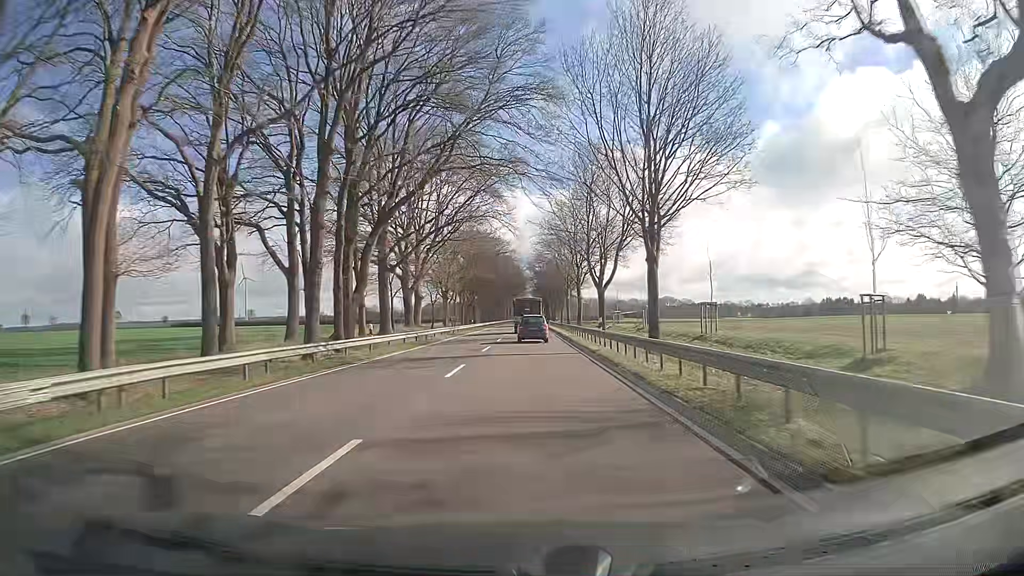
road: primary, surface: asphalt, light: Day
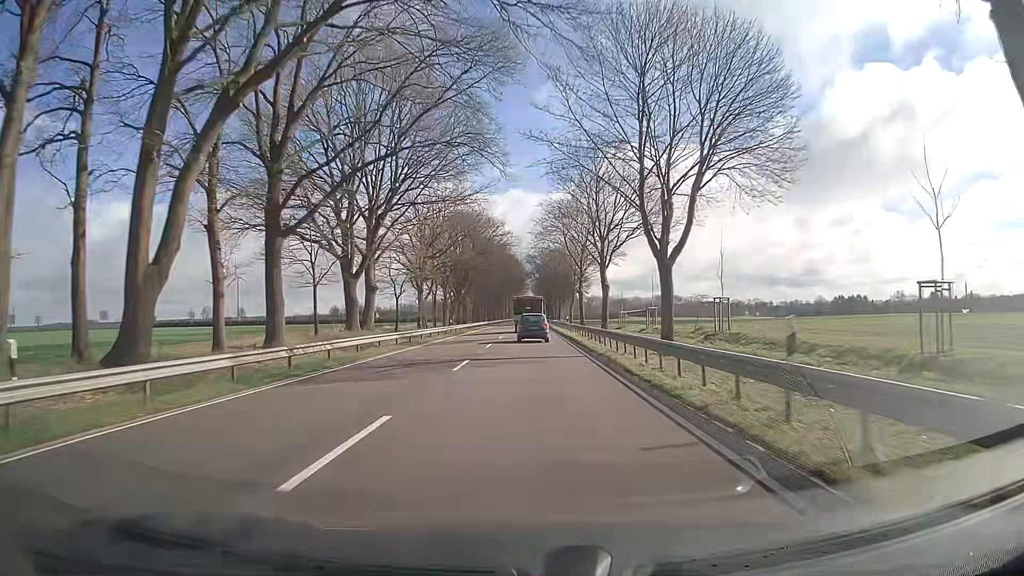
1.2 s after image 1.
(0.0, +22.2) m; 0°
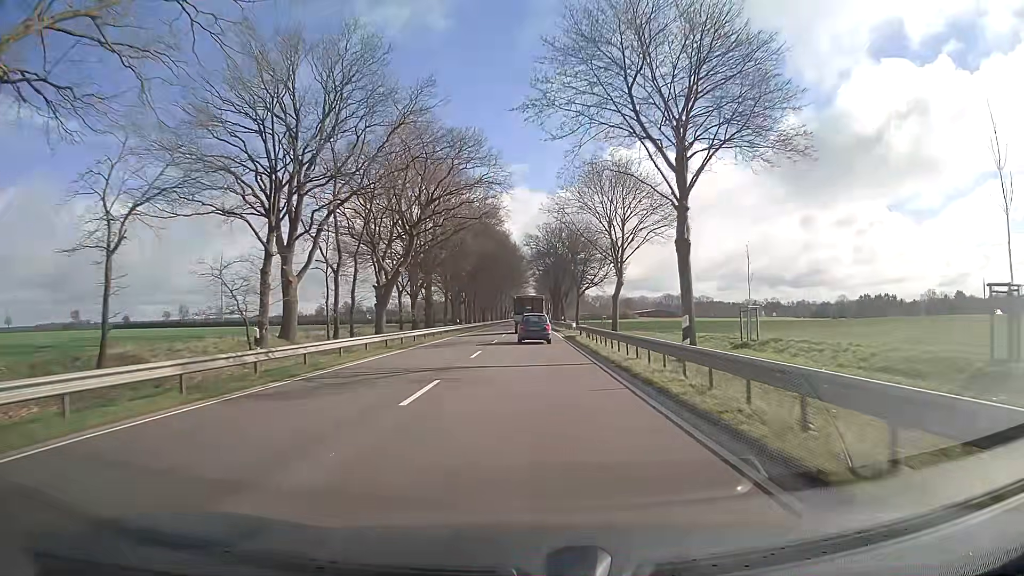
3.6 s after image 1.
(-0.1, +42.8) m; 0°
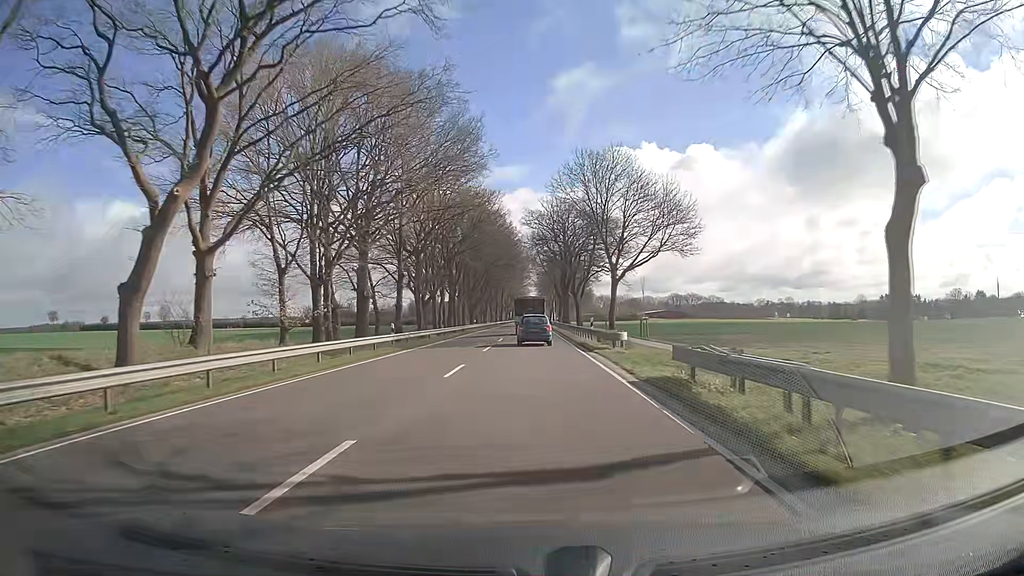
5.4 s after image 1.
(-0.2, +31.0) m; -1°
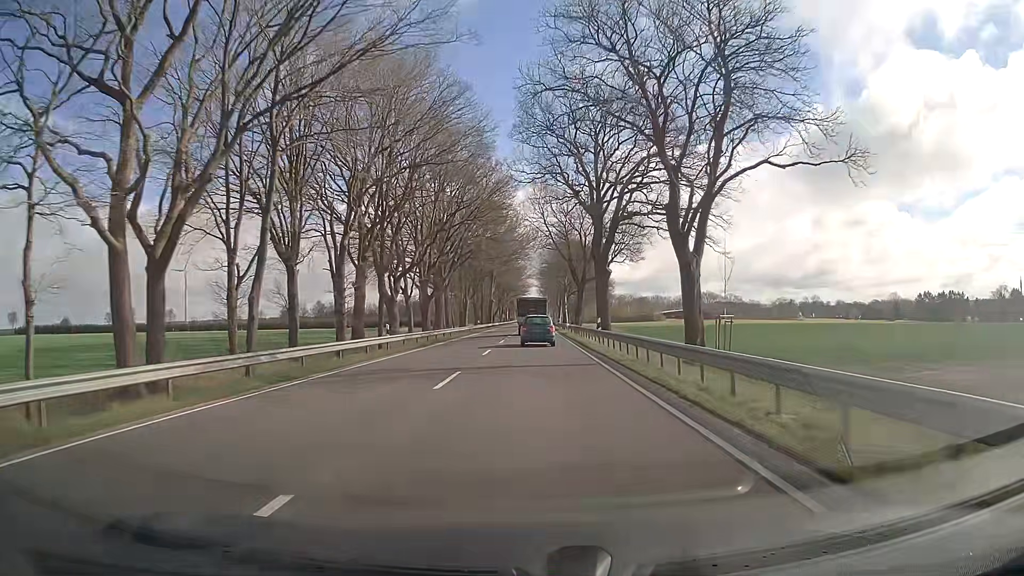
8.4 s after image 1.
(0.0, +50.4) m; +1°
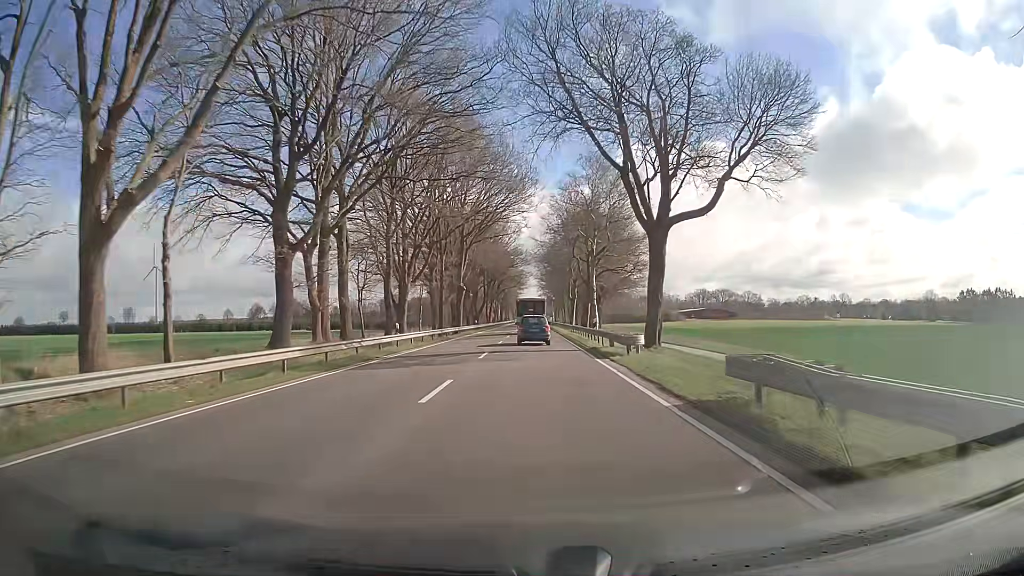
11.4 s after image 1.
(-0.7, +50.2) m; 0°
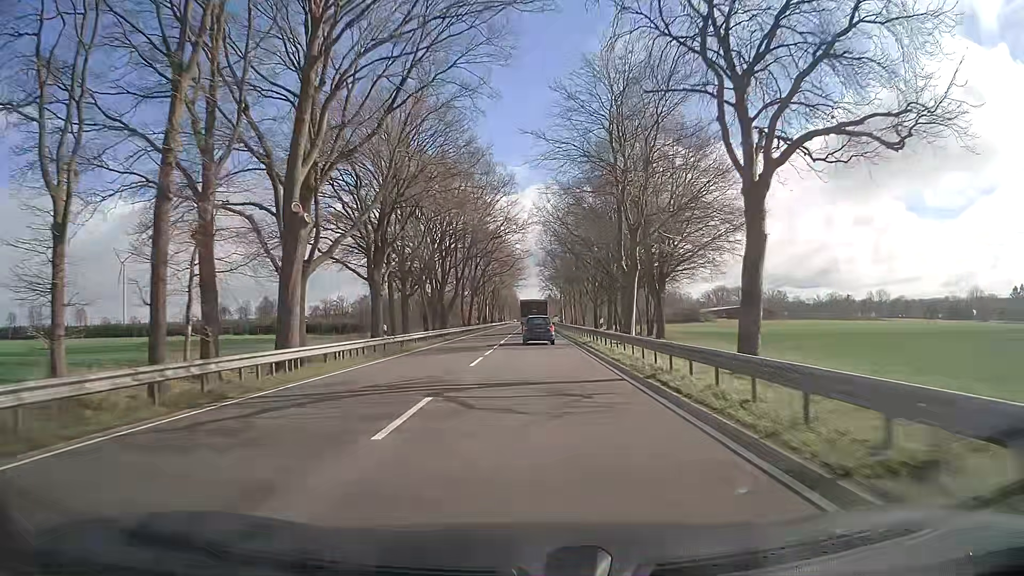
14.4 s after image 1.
(-0.5, +51.5) m; 0°
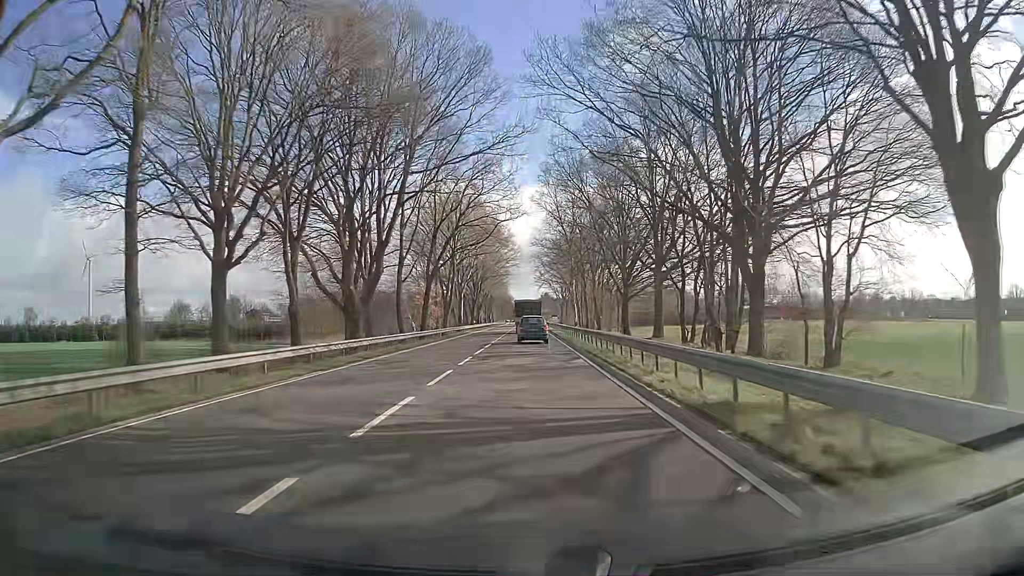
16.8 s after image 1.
(+0.1, +42.5) m; 0°
(0, +10) (0, +20) (0, +30) (0, +40) (0, +50) (0, +60) (0, +70) (-1, +80) (-1, +90) (-1, +100) m
